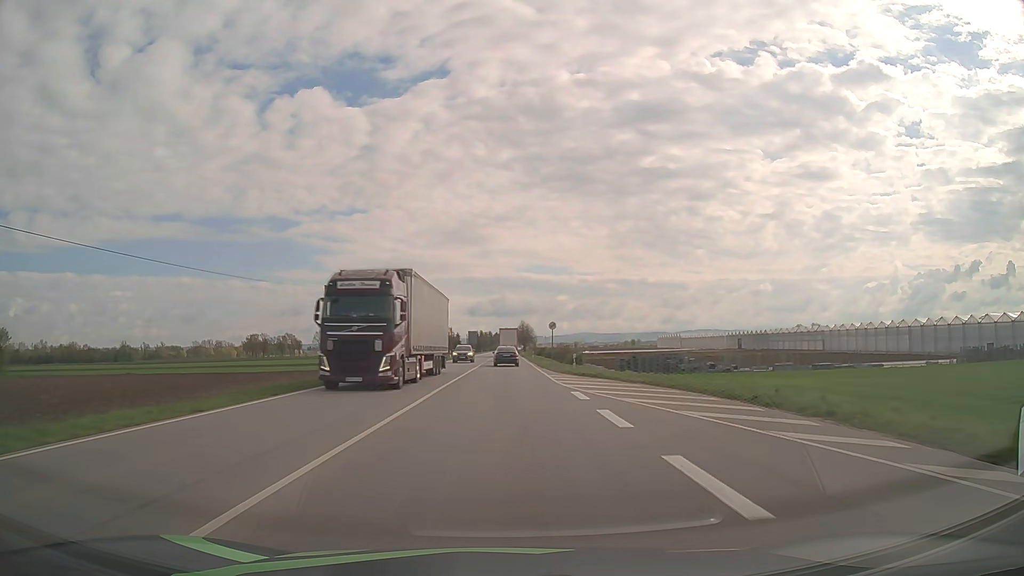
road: primary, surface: asphalt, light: Day
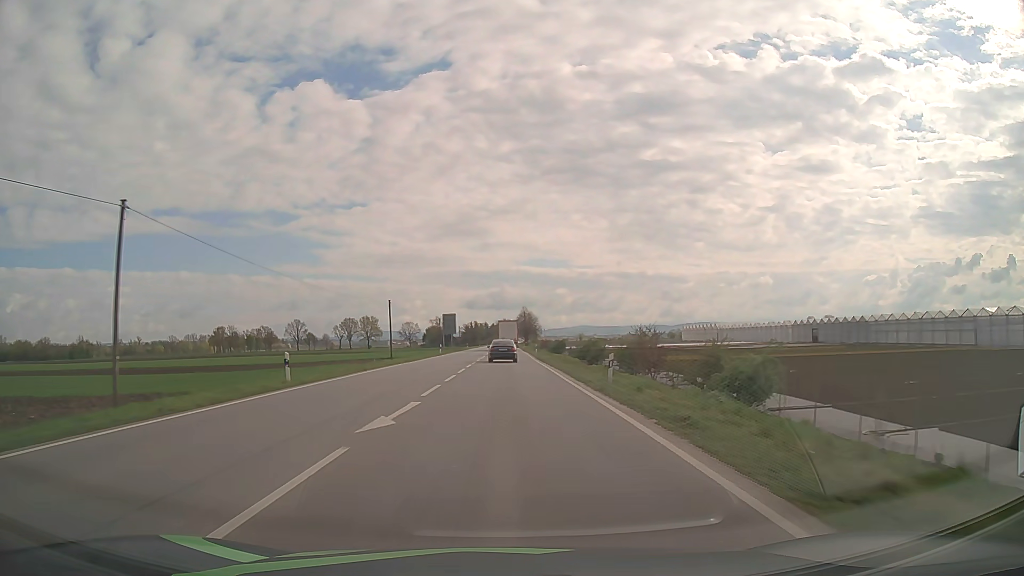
(+0.2, +62.4) m; 0°
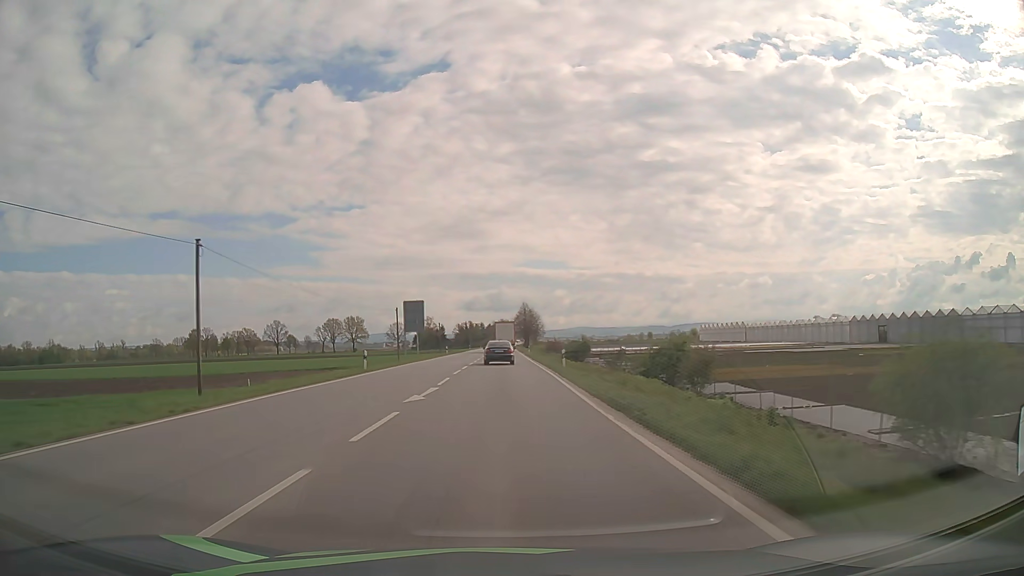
(+0.1, +36.7) m; 0°
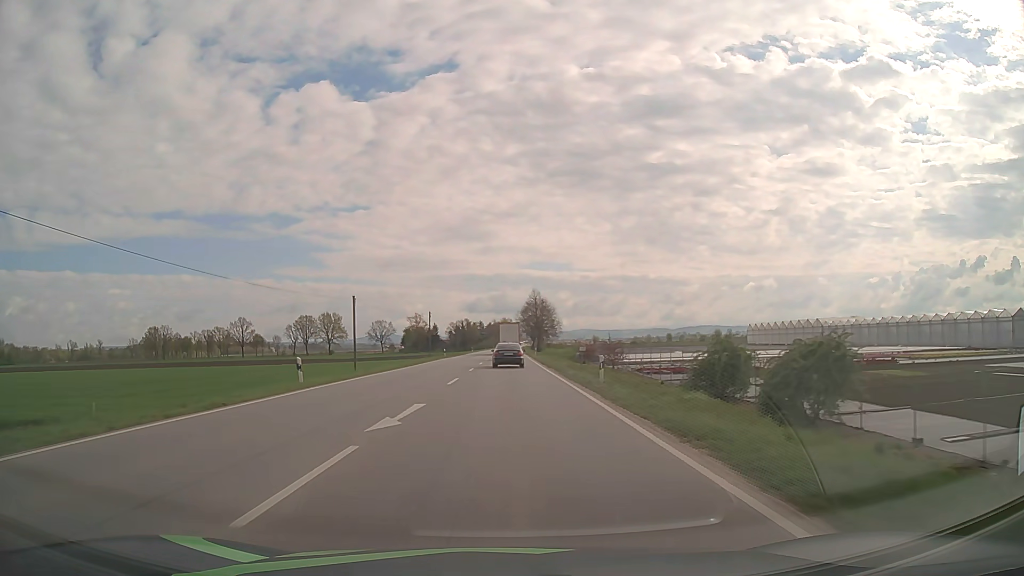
(-0.4, +60.8) m; 0°
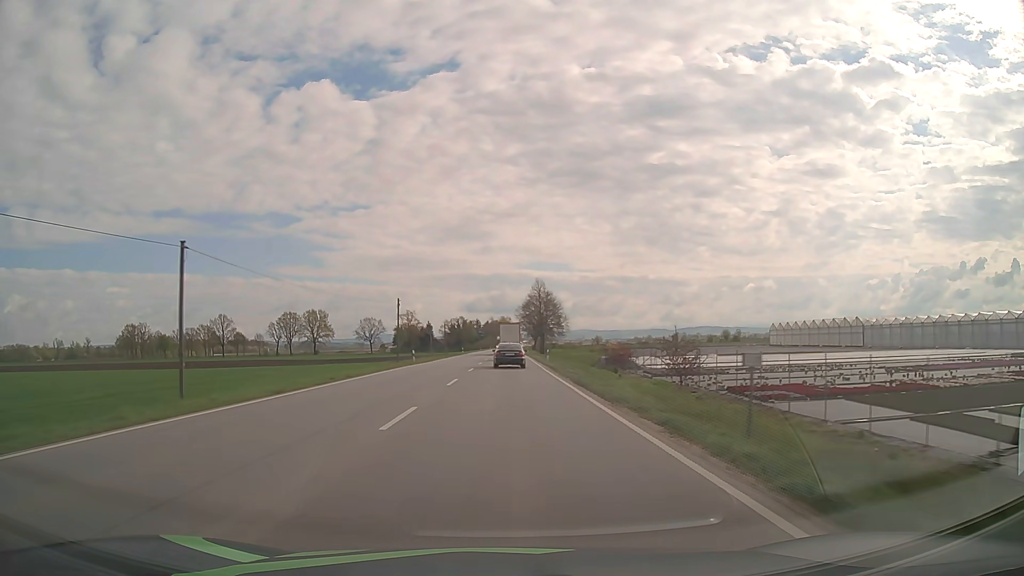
(0.0, +24.3) m; 0°
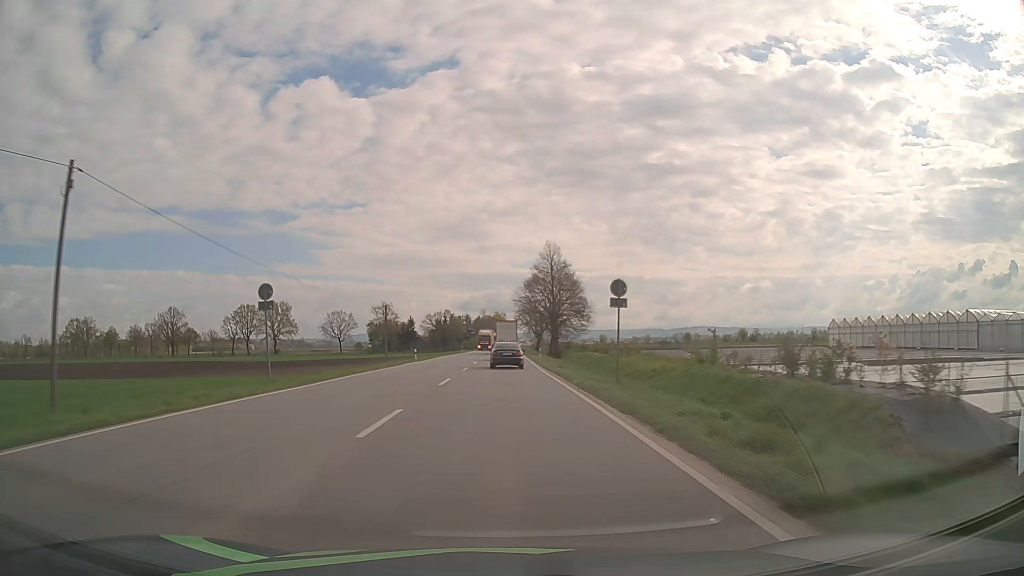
(+0.2, +48.9) m; 0°
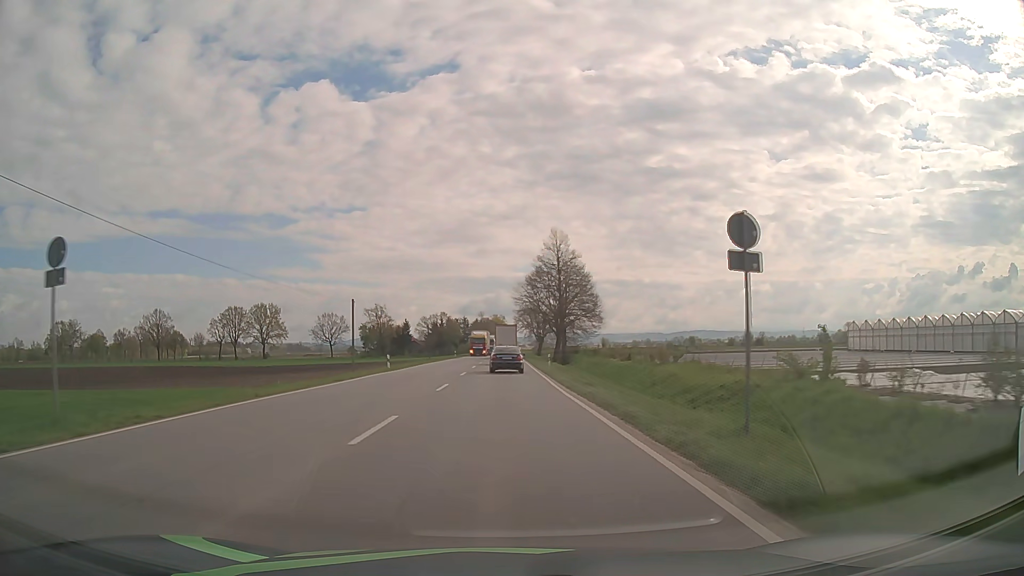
(0.0, +12.3) m; 0°
